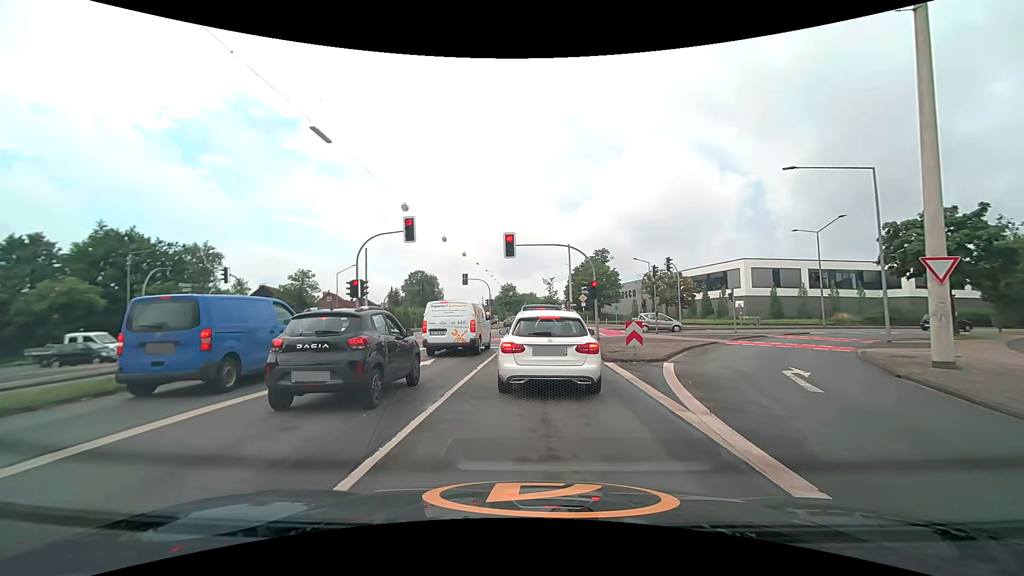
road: secondary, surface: asphalt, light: Day
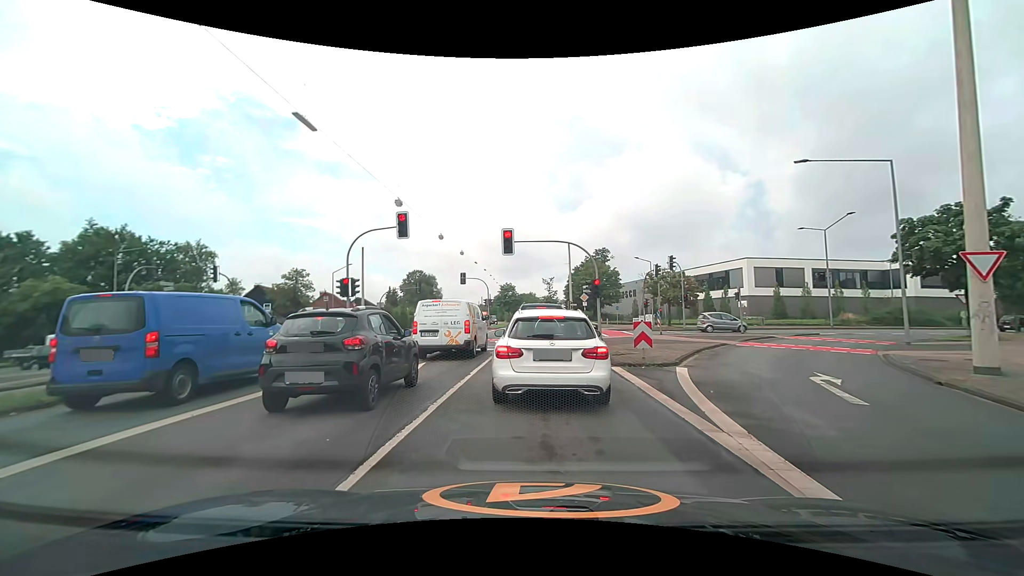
(0.0, +1.2) m; -1°
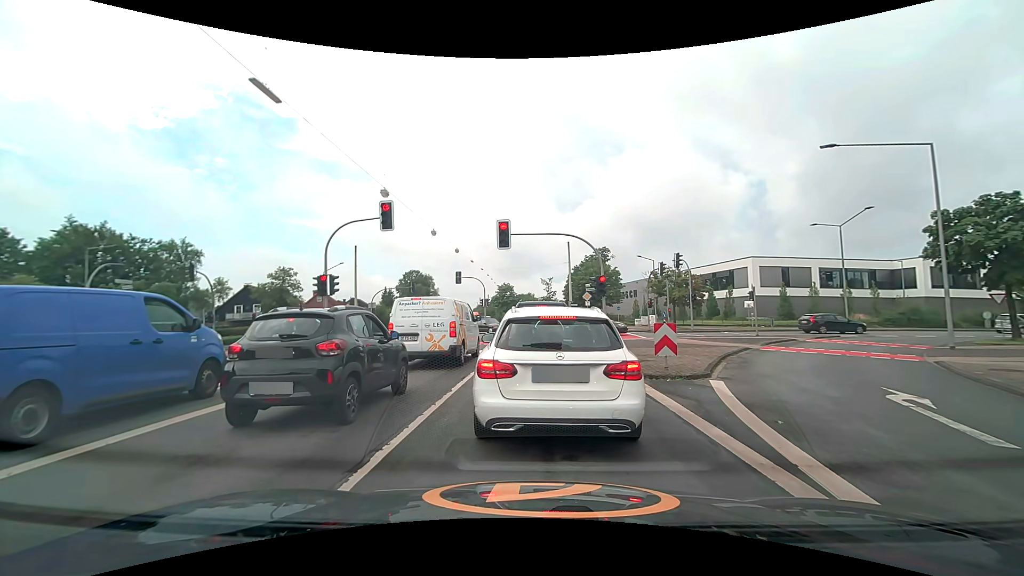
(0.0, +2.4) m; +1°
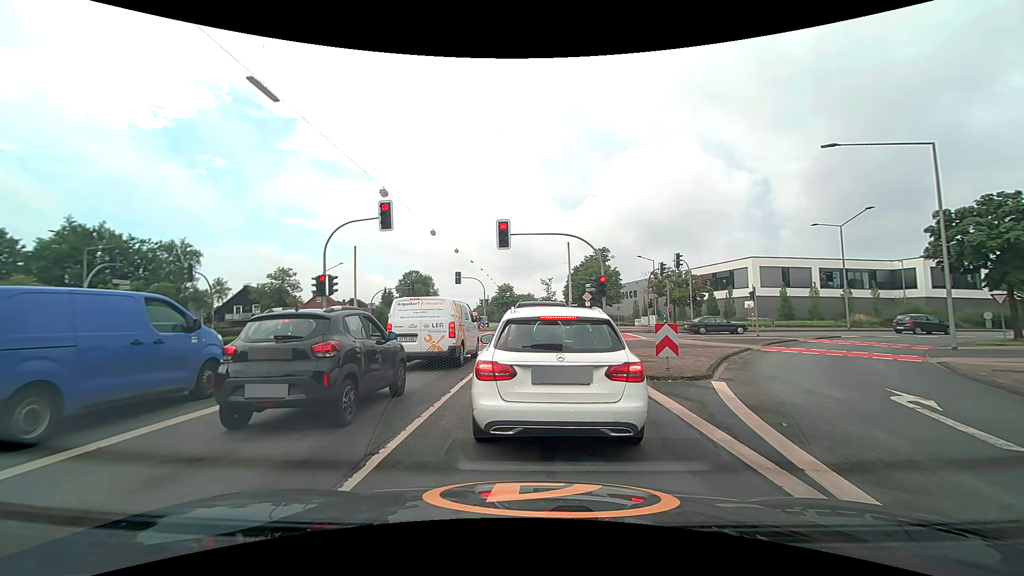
(0.0, +0.2) m; 0°
(0, +10) (0, +20) (0, +30) (0, +40) (0, +50) (0, +60) (0, +70) (0, +80) (0, +90) (-1, +100) m
